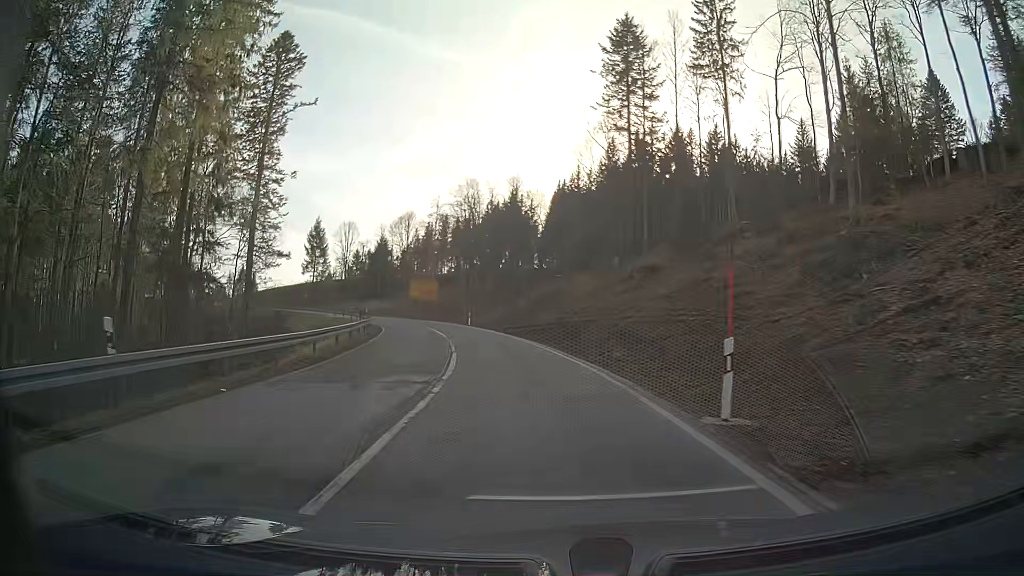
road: secondary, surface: asphalt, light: Day
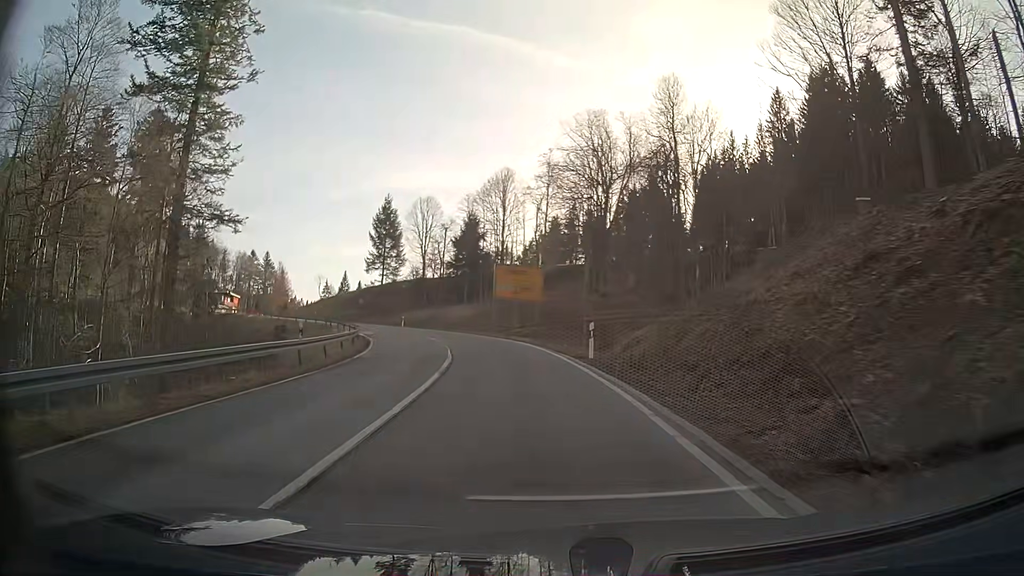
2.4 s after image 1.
(-3.8, +37.1) m; -12°
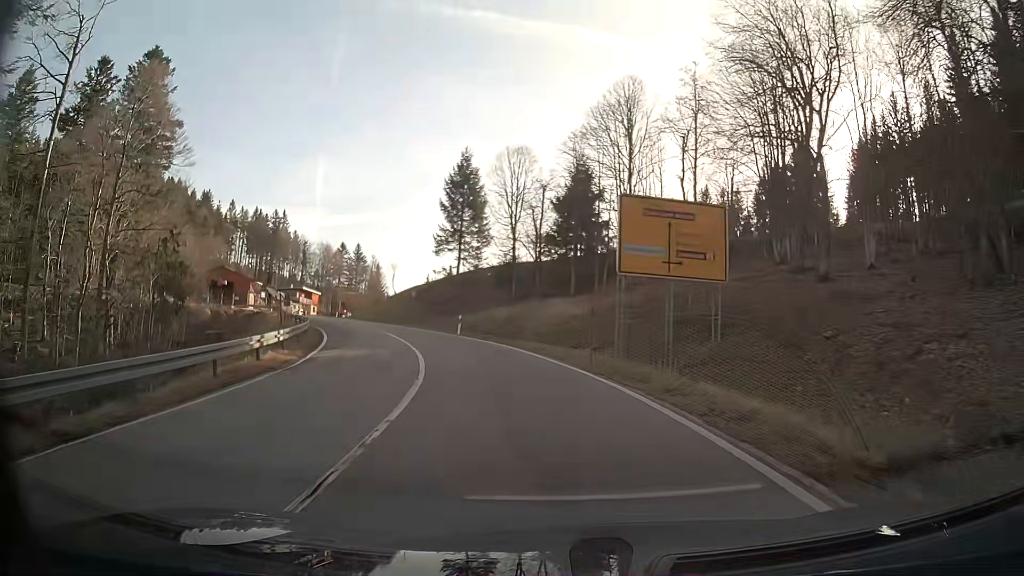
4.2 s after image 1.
(-2.4, +27.3) m; -11°
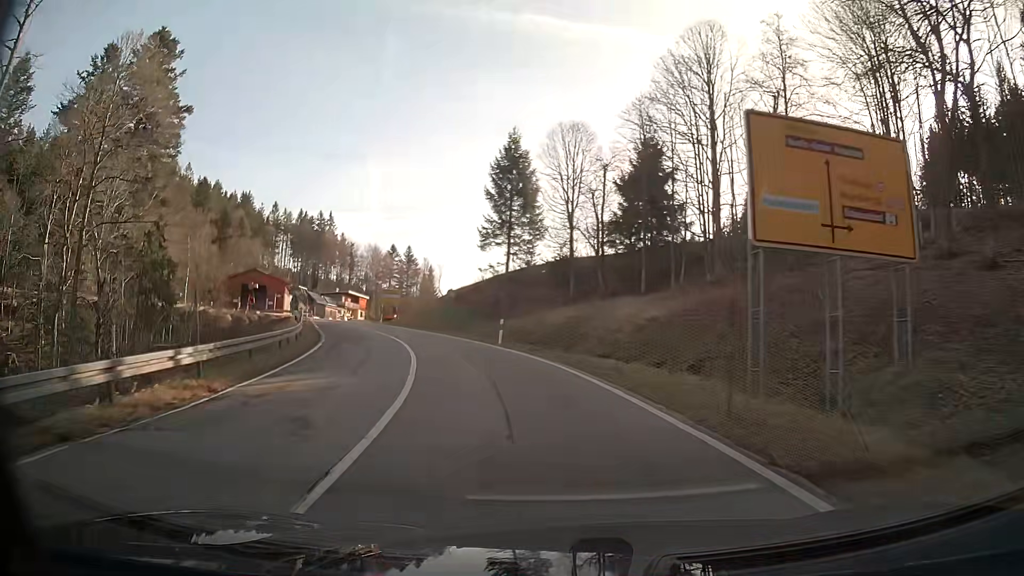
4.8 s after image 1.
(-0.4, +8.9) m; -6°
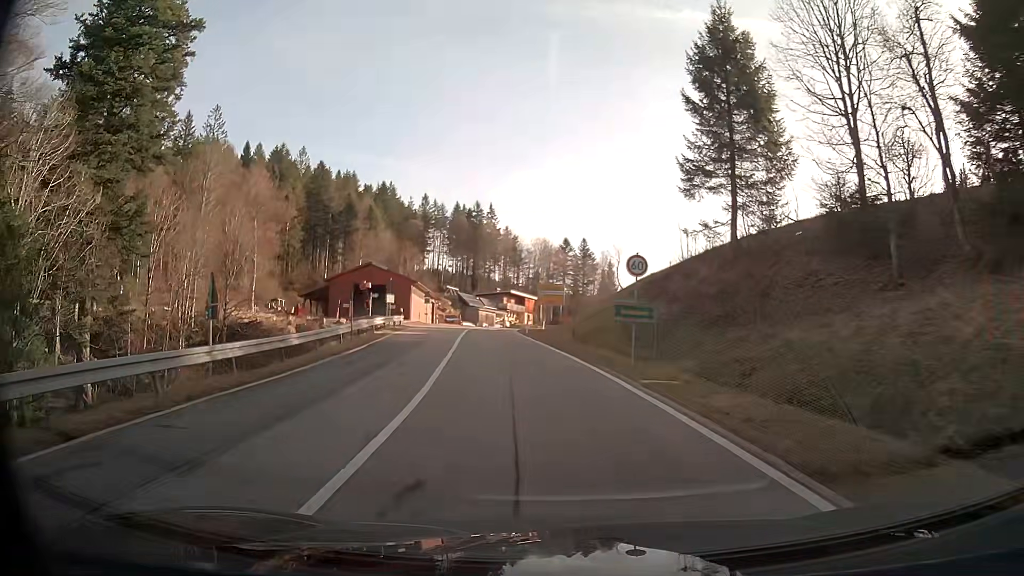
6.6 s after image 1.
(-3.3, +25.8) m; -14°
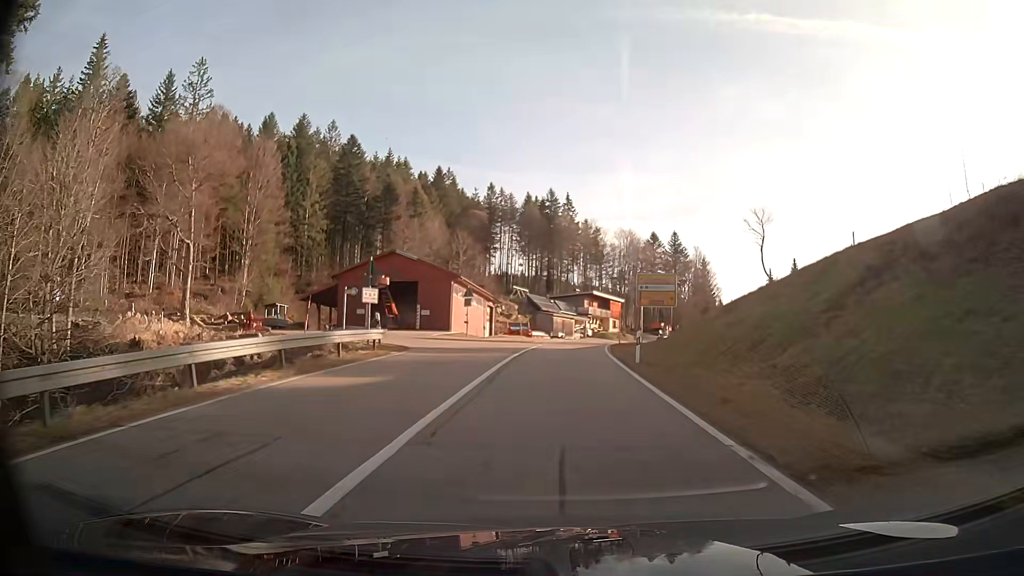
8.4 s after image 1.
(-1.7, +24.4) m; -5°
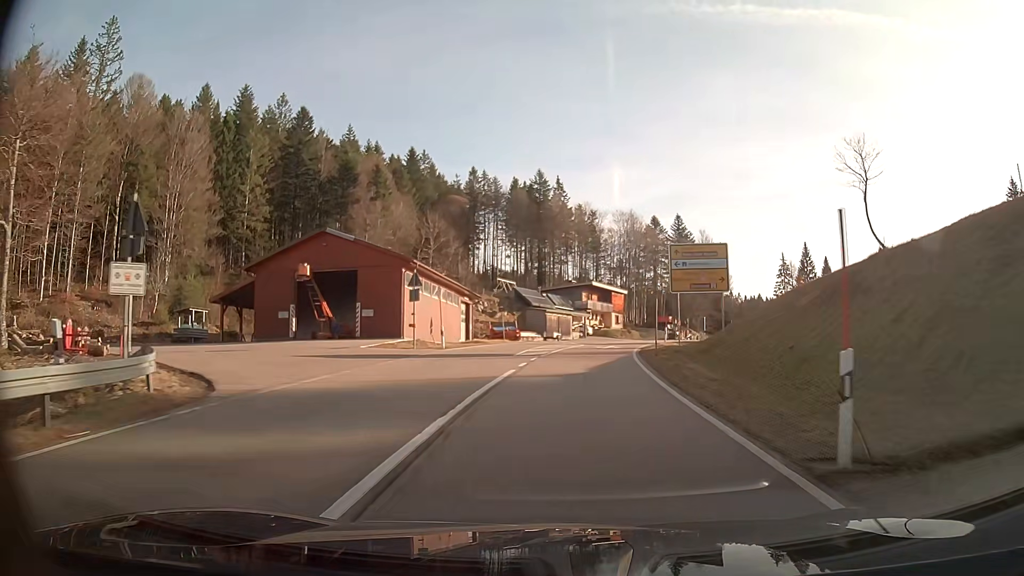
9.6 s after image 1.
(+0.2, +16.1) m; +1°
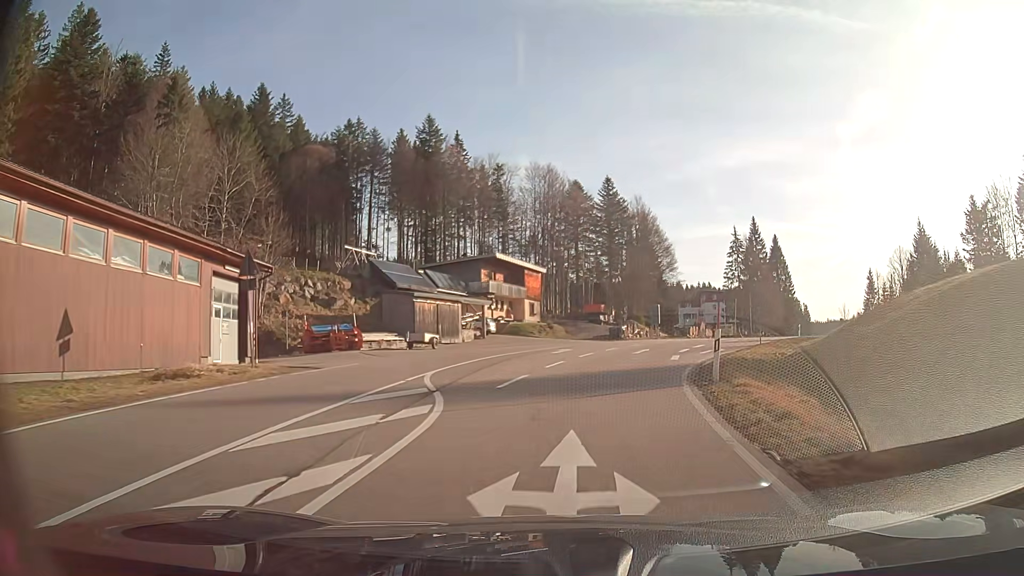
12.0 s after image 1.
(+1.7, +31.1) m; +8°
(0, +10) (+2, +20) (+4, +30) (+7, +39) (+11, +48) (+15, +57) (+20, +66) (+25, +75) (+30, +84) (+34, +92) m
